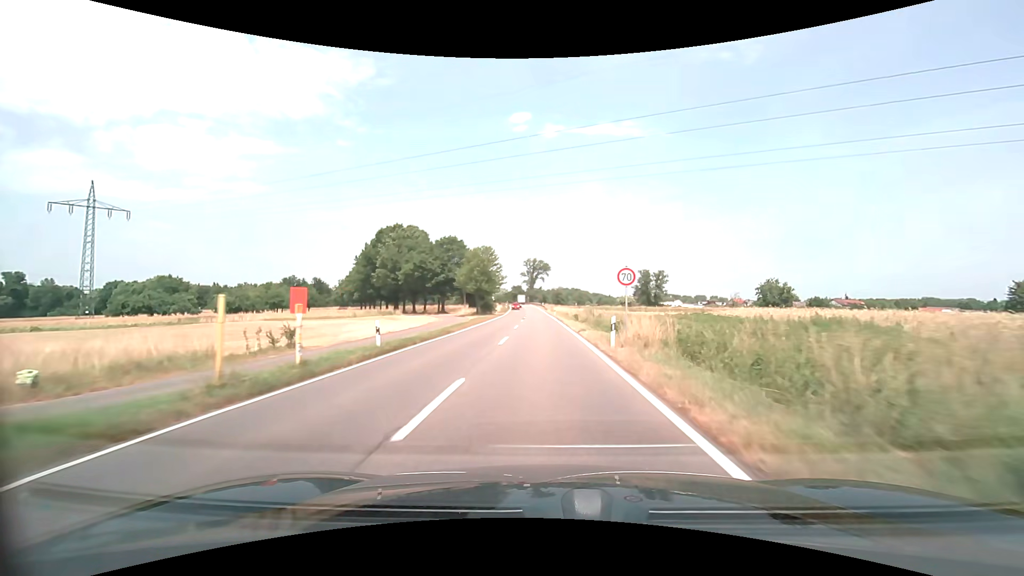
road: secondary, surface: asphalt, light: Day
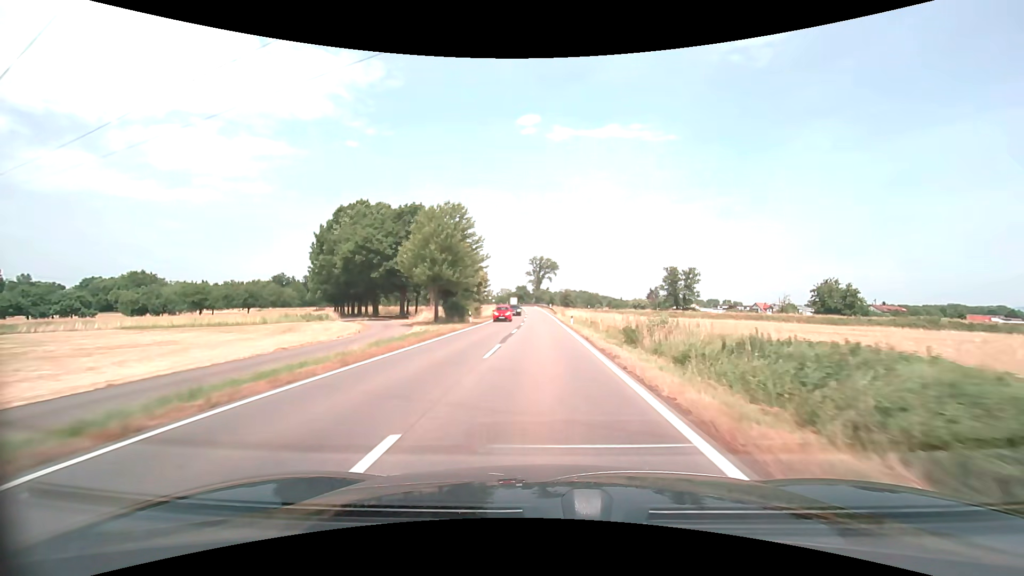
(-0.1, +28.4) m; -1°
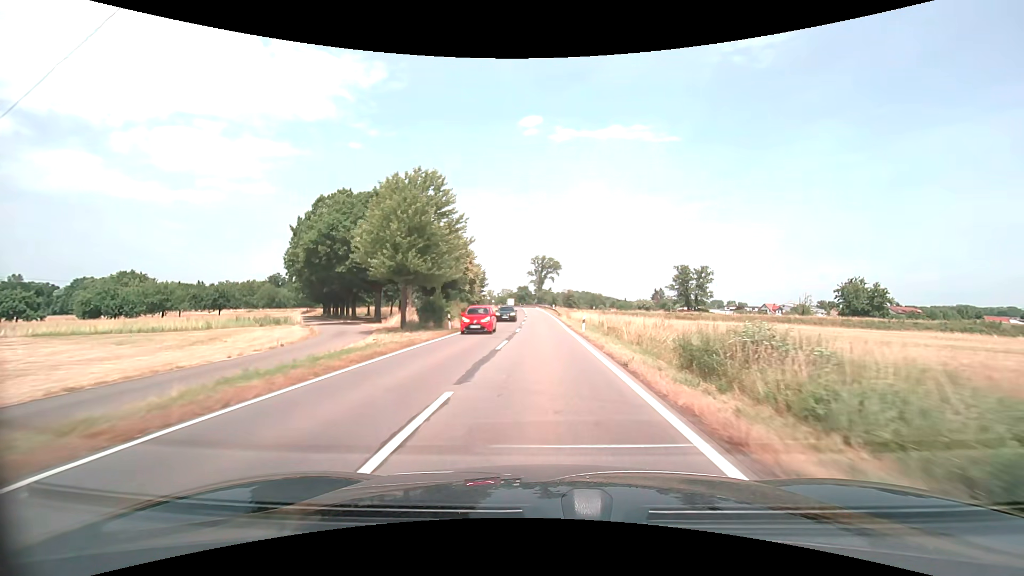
(0.0, +9.4) m; 0°
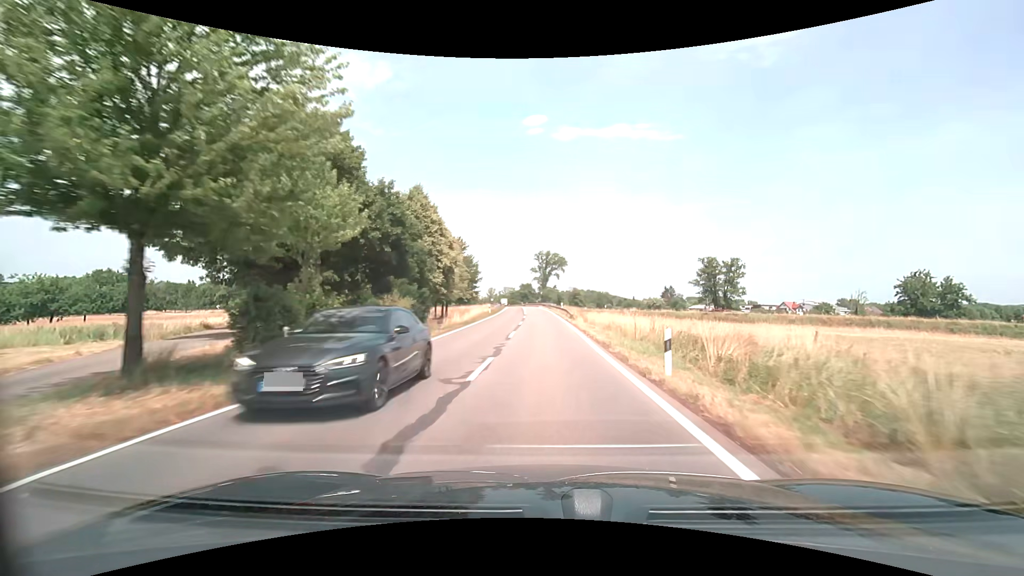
(0.0, +19.0) m; 0°
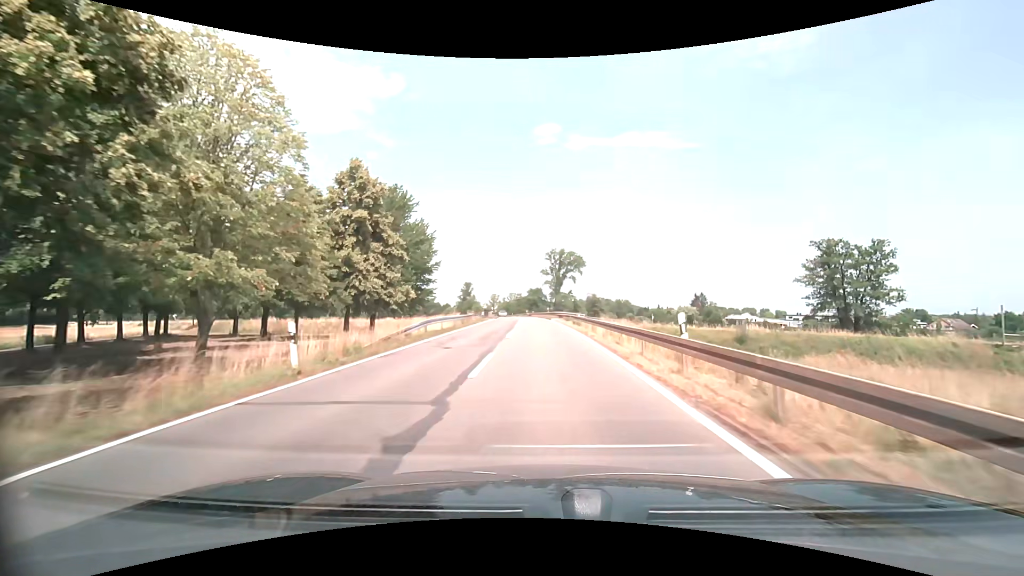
(-0.4, +47.2) m; -1°
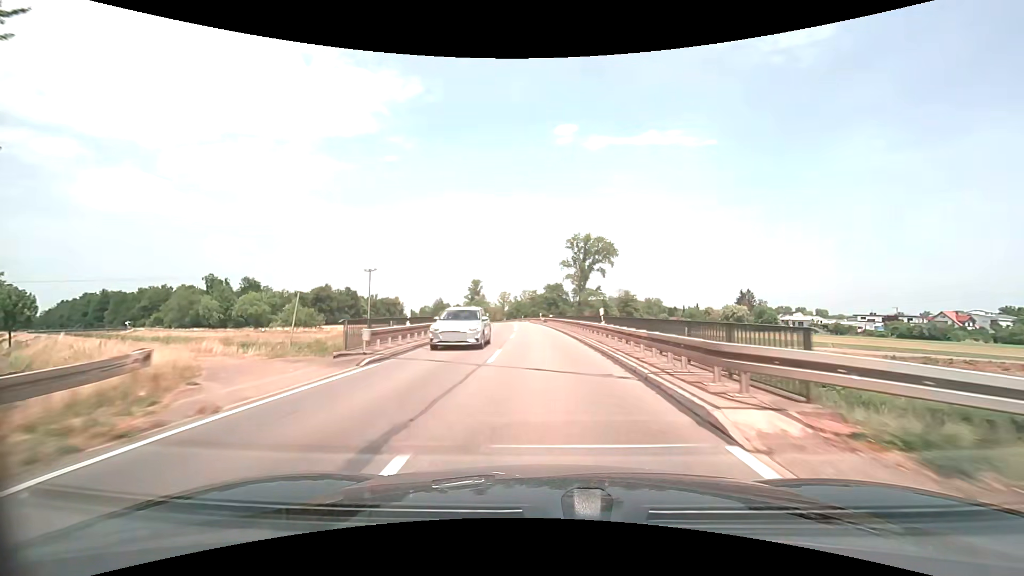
(-0.8, +44.9) m; -2°
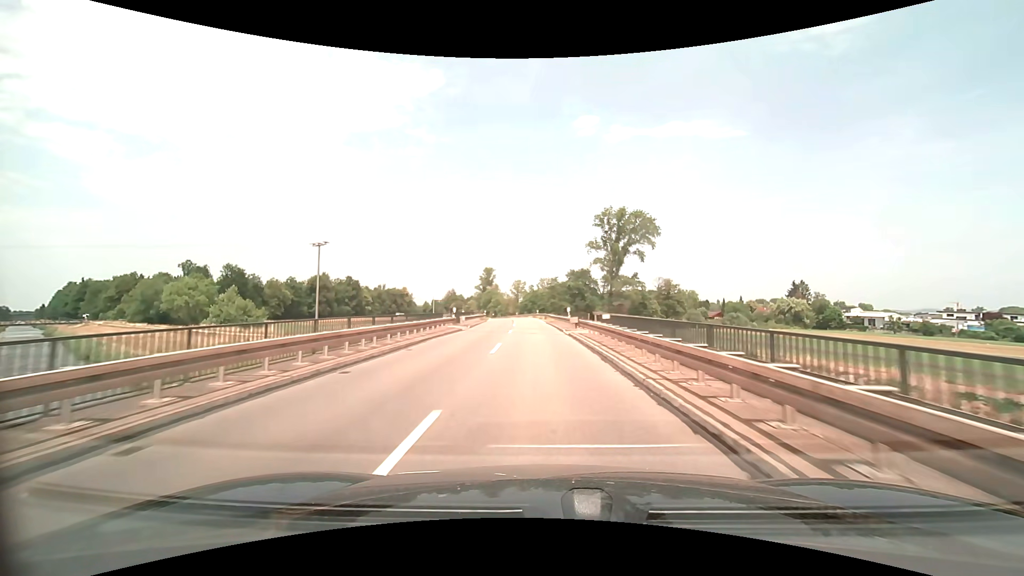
(-0.6, +34.3) m; -2°
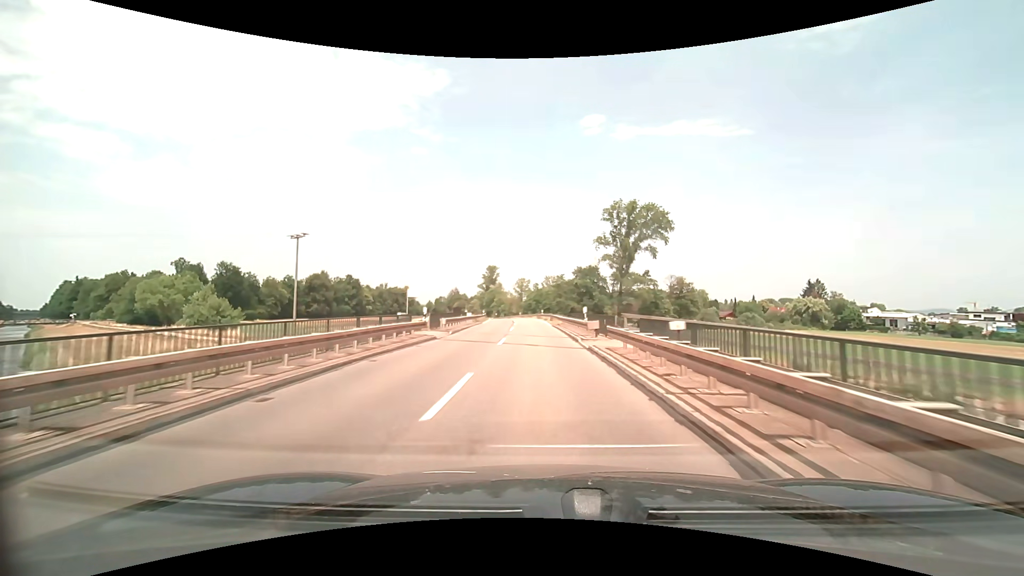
(0.0, +8.6) m; 0°
(0, +10) (0, +20) (-1, +30) (-1, +40) (-2, +50) (-2, +60) (-3, +70) (-4, +80) (-5, +90) (-6, +100) m
